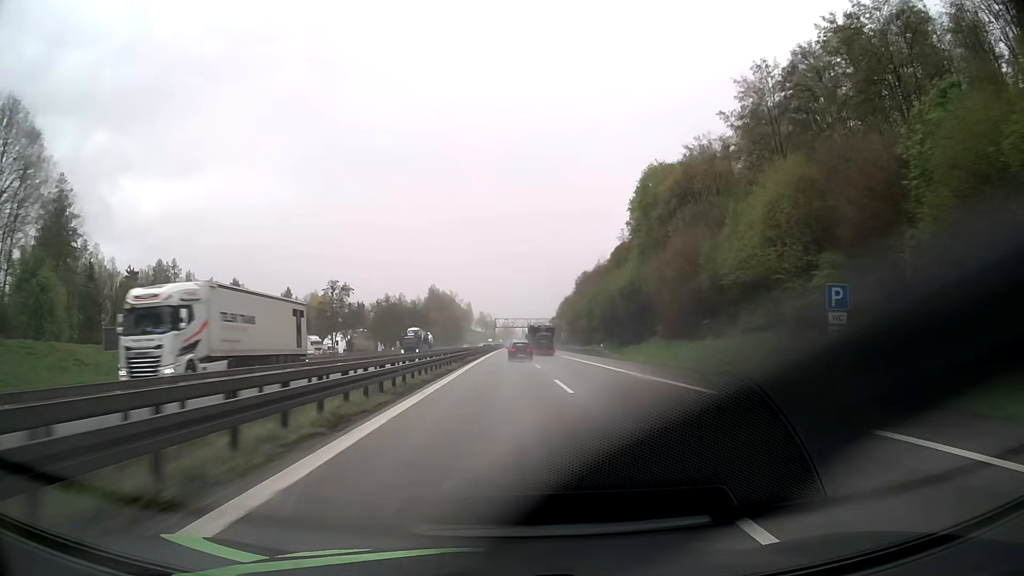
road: motorway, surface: asphalt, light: Day
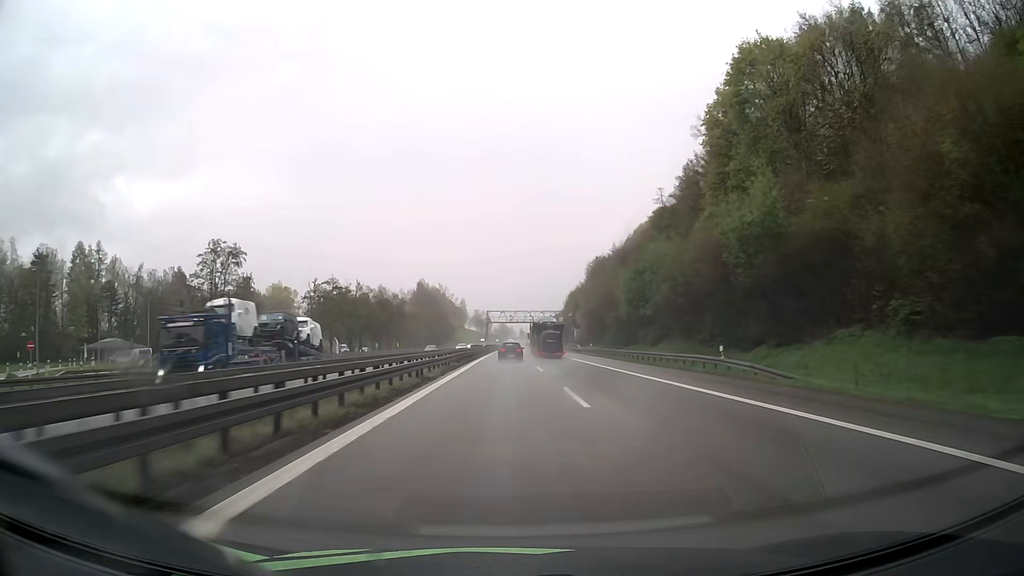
(+0.1, +40.2) m; 0°
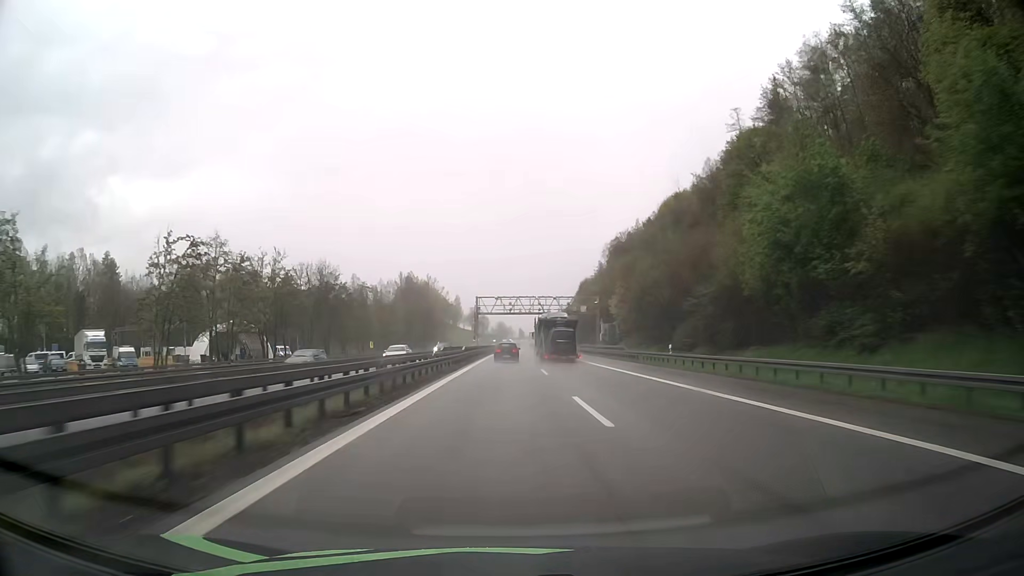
(0.0, +39.5) m; 0°
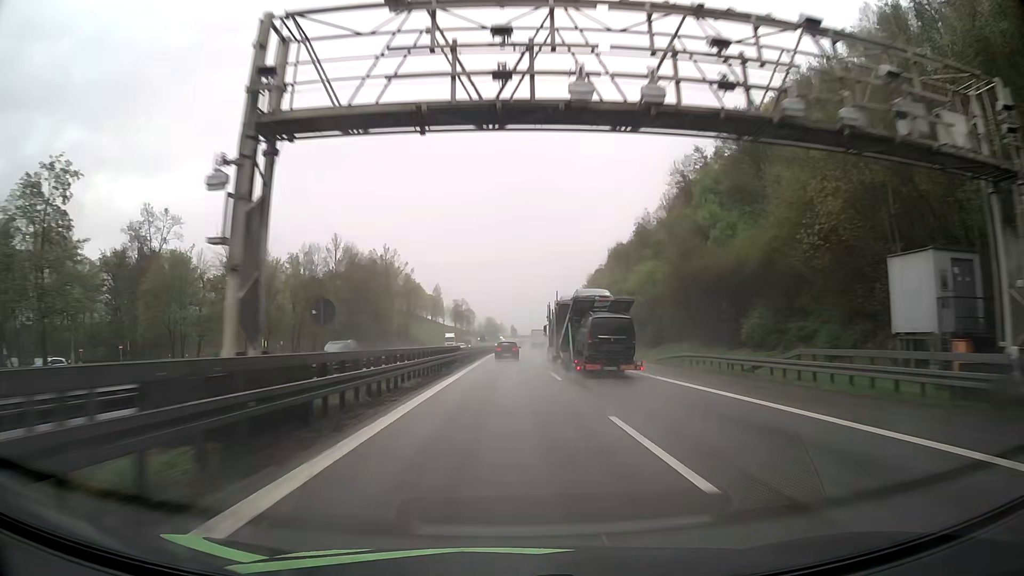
(+0.4, +77.2) m; +1°
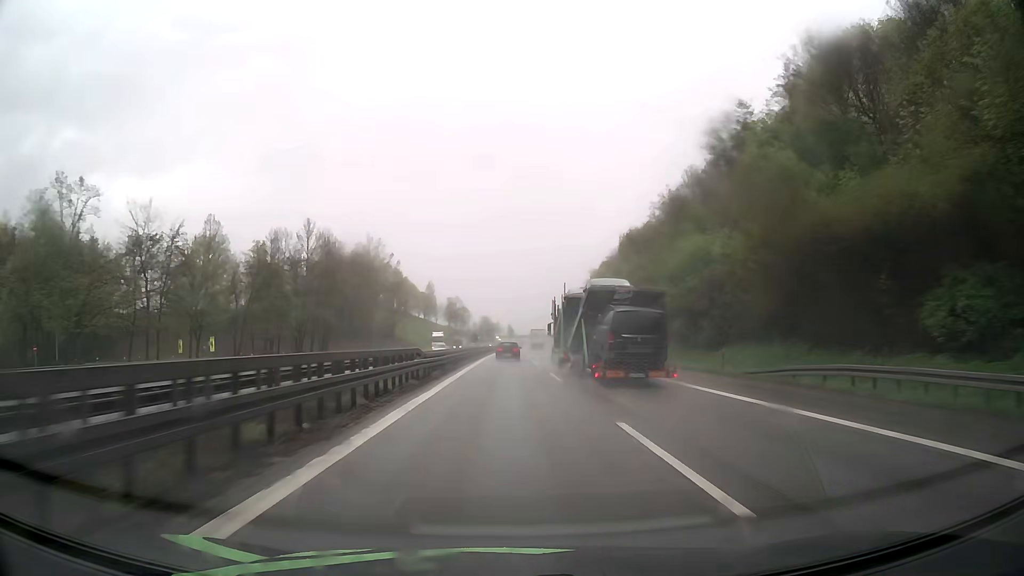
(0.0, +19.0) m; 0°
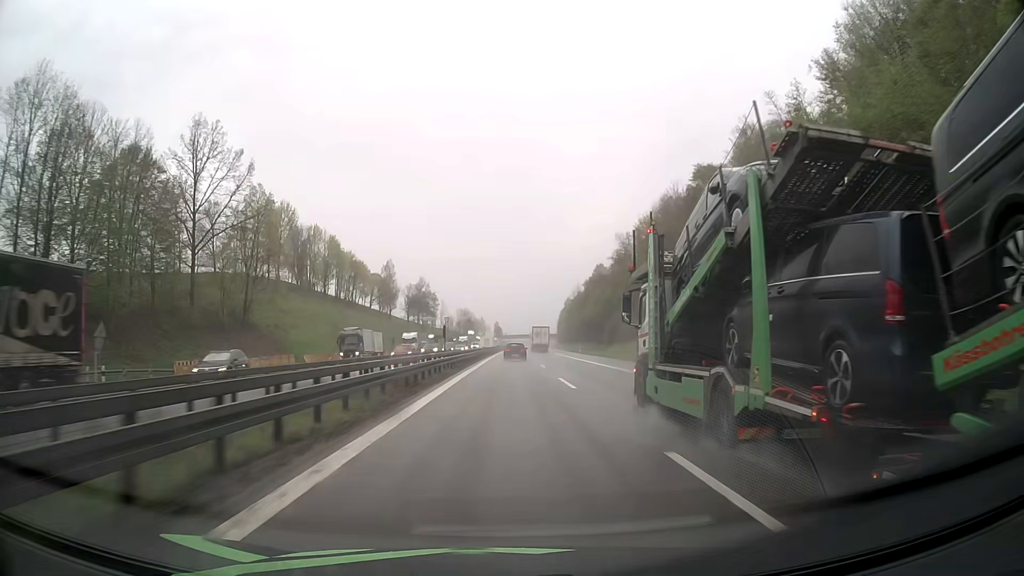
(+0.7, +93.6) m; +1°
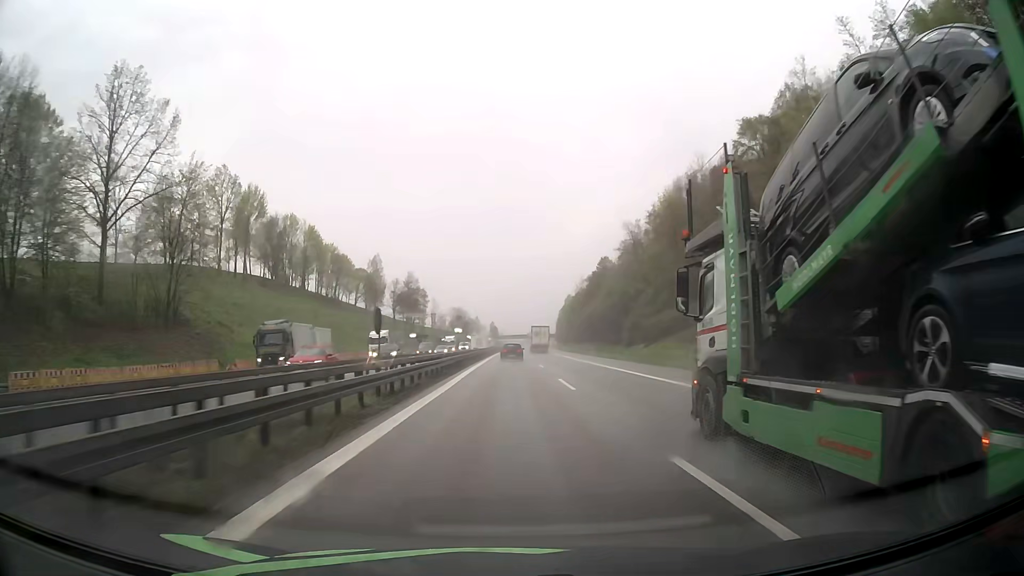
(+0.1, +18.5) m; 0°
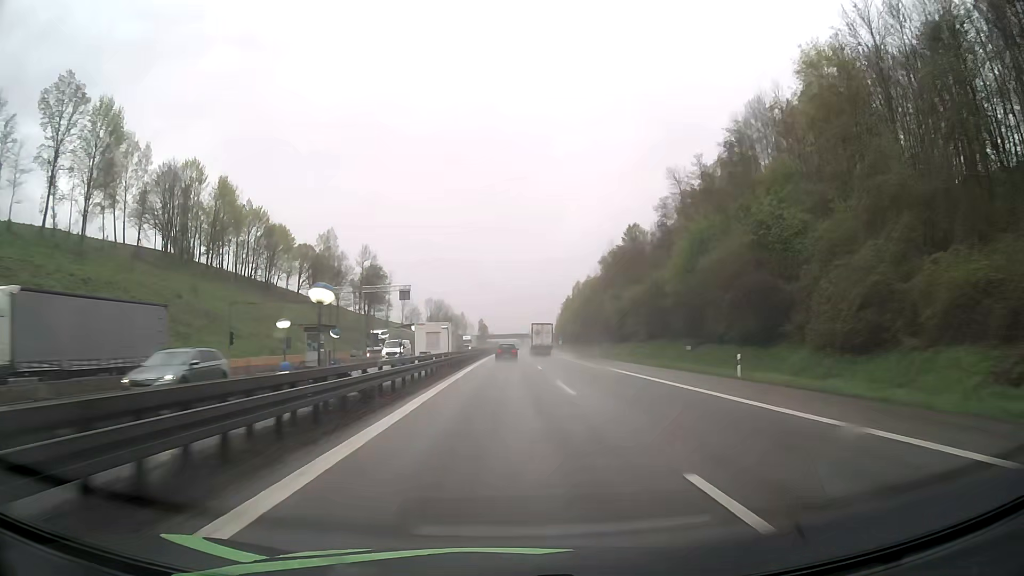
(+0.2, +55.3) m; +1°
(0, +10) (0, +20) (0, +30) (0, +40) (0, +50) (0, +60) (0, +70) (+1, +80) (+1, +90) (+1, +100) m
